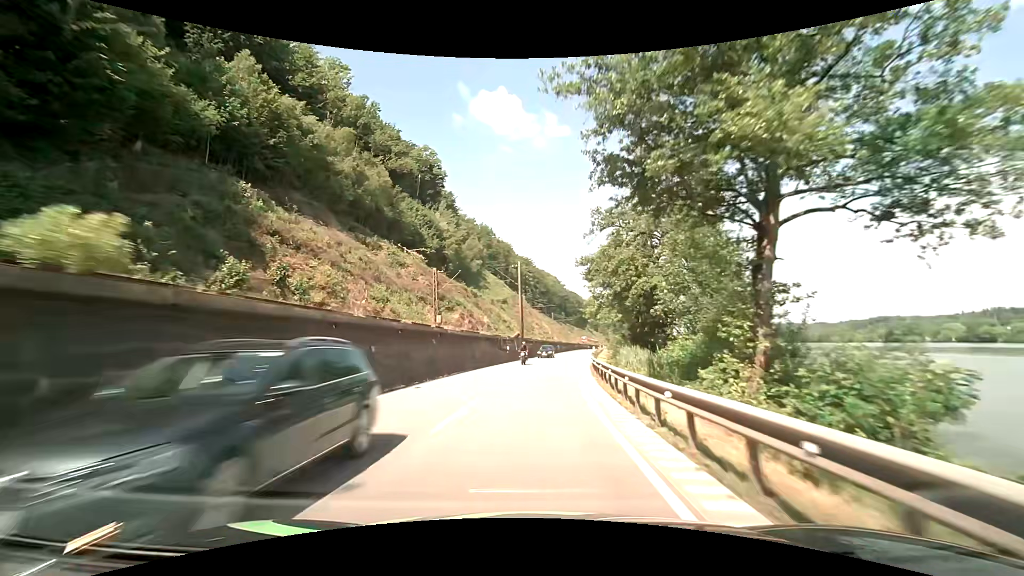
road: primary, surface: asphalt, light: Day
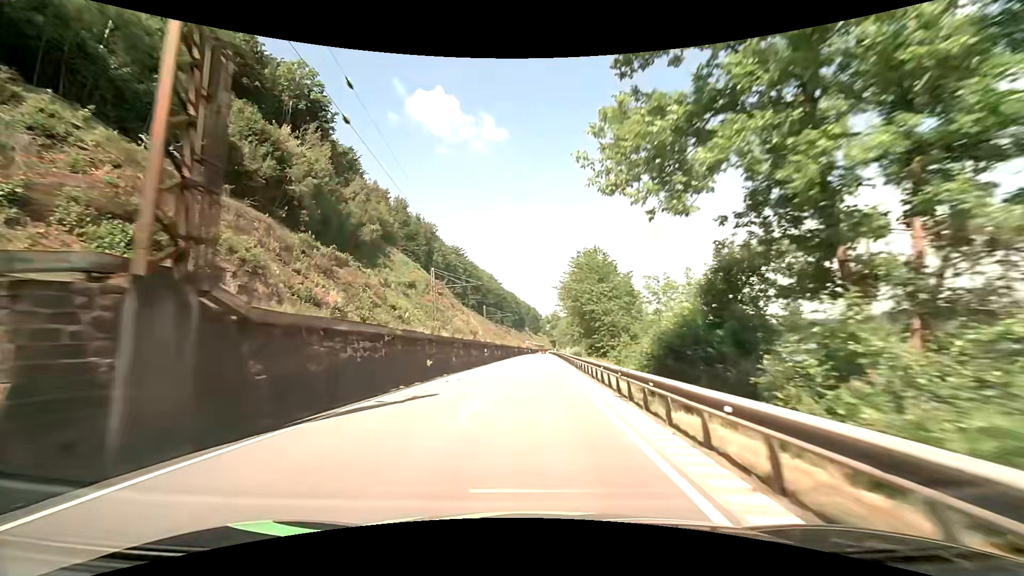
(+3.2, +46.3) m; +7°
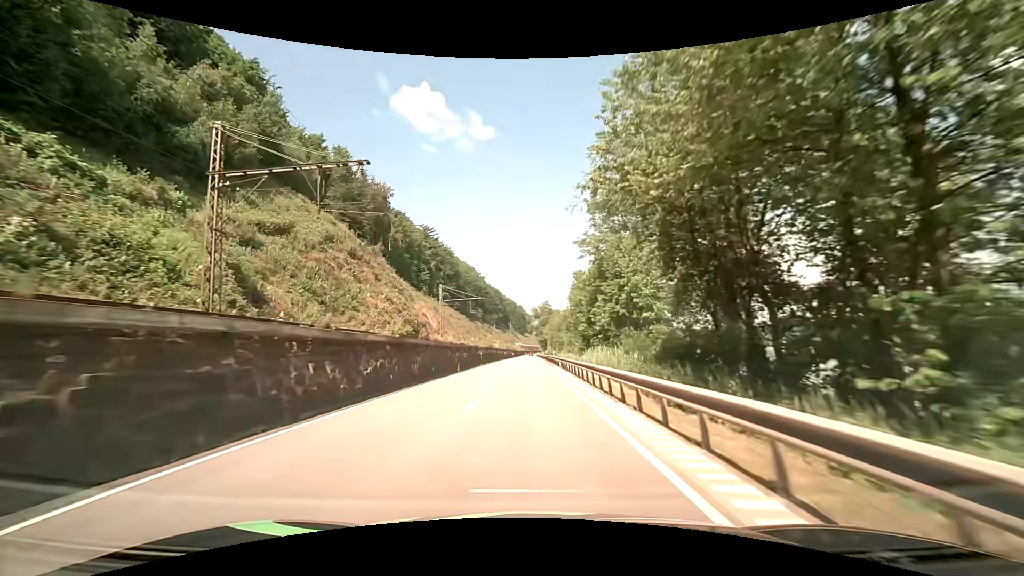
(+1.1, +46.4) m; +2°
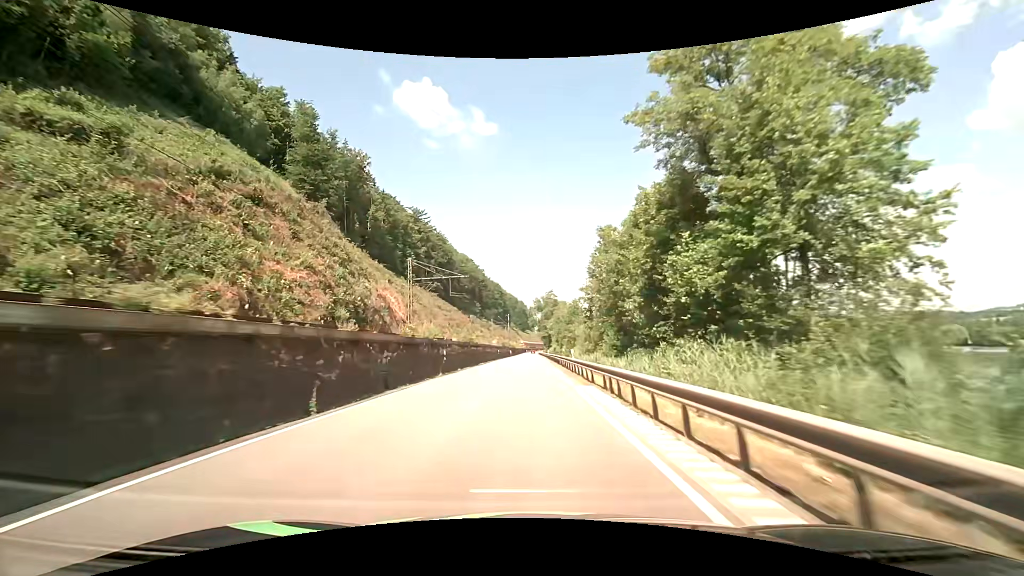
(+0.1, +23.2) m; 0°
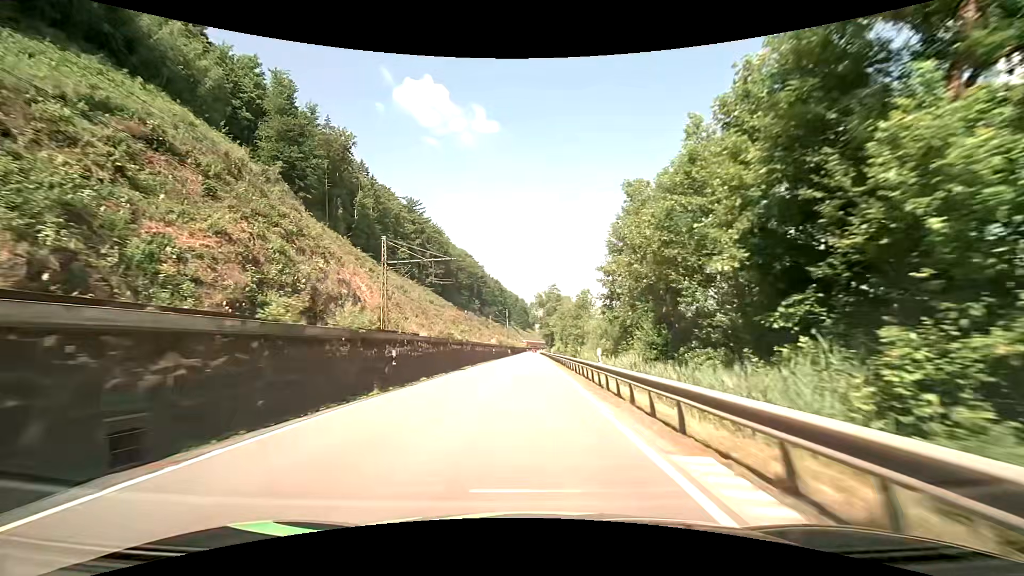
(0.0, +11.6) m; 0°
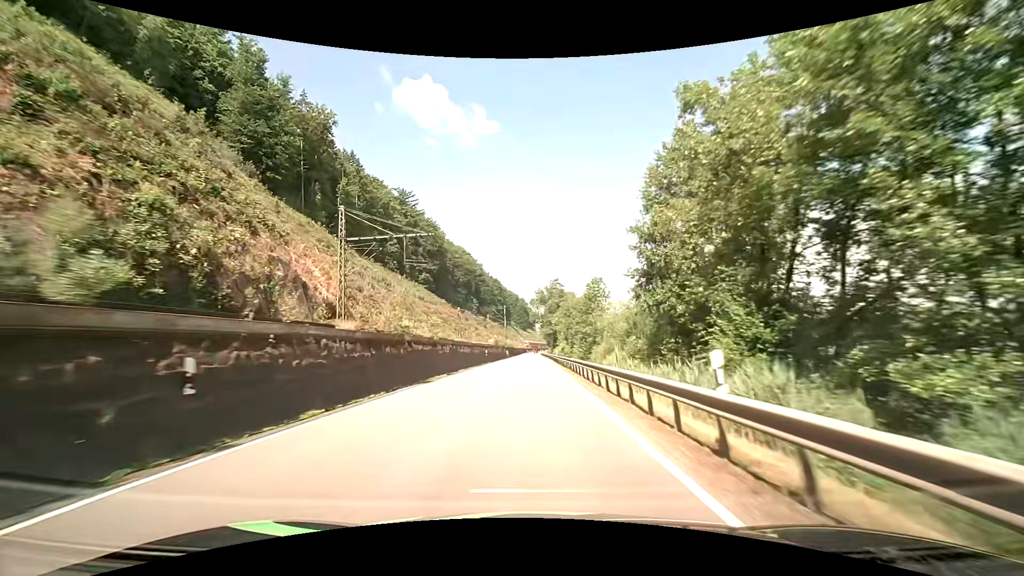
(0.0, +11.6) m; 0°
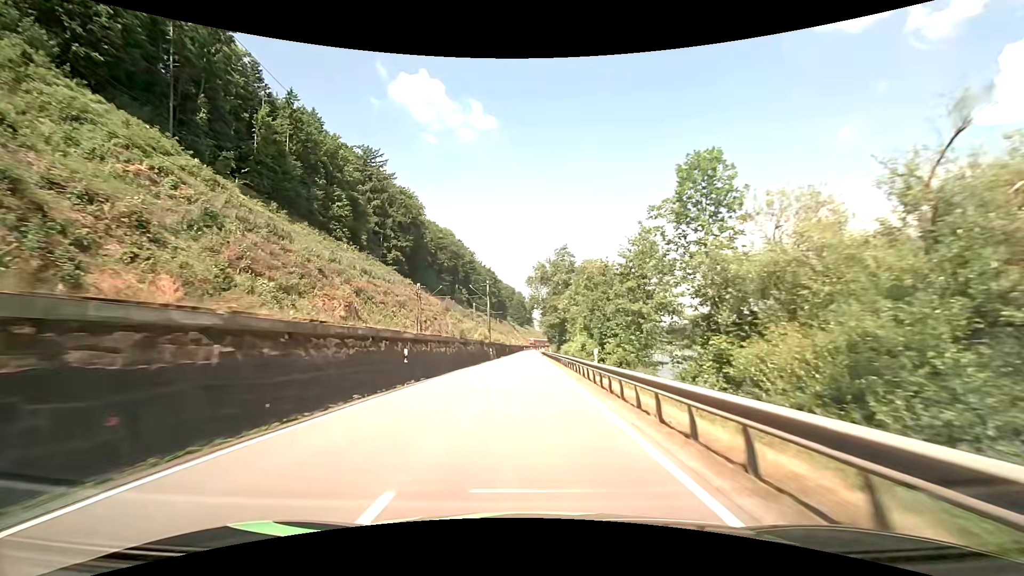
(+0.1, +35.0) m; 0°
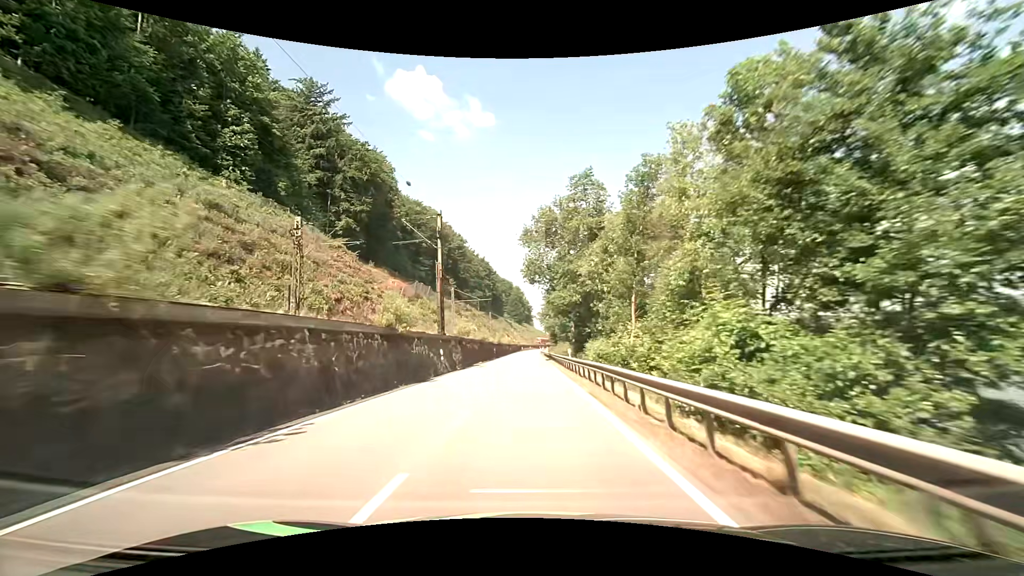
(0.0, +35.1) m; 0°
